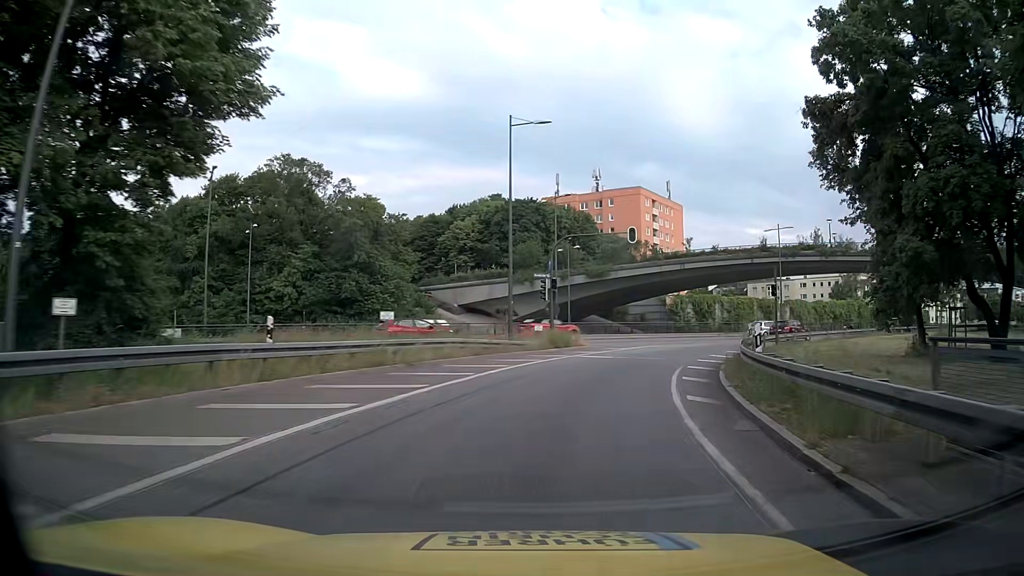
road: motorway_link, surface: asphalt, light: Day
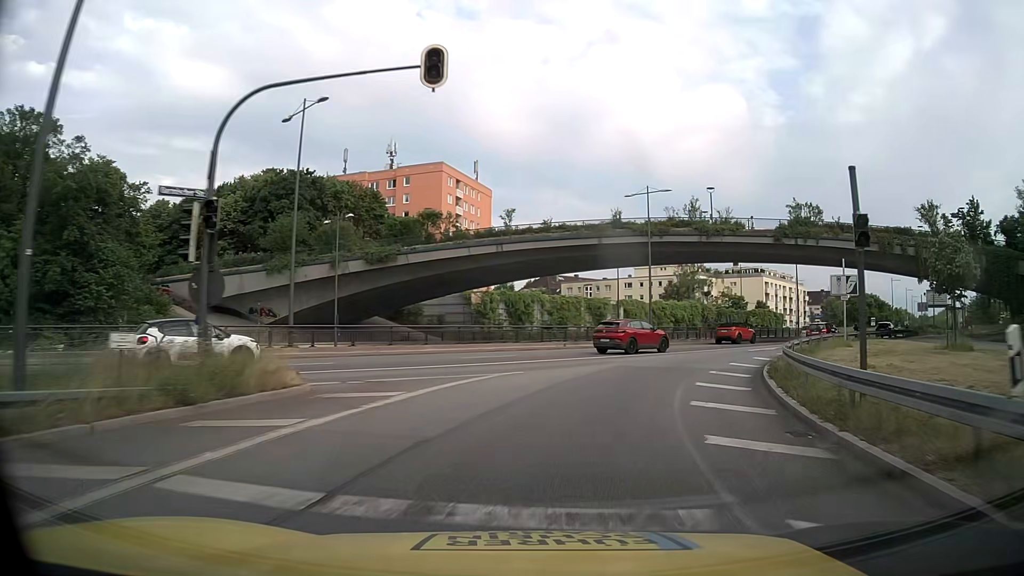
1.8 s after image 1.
(+3.1, +21.8) m; +17°
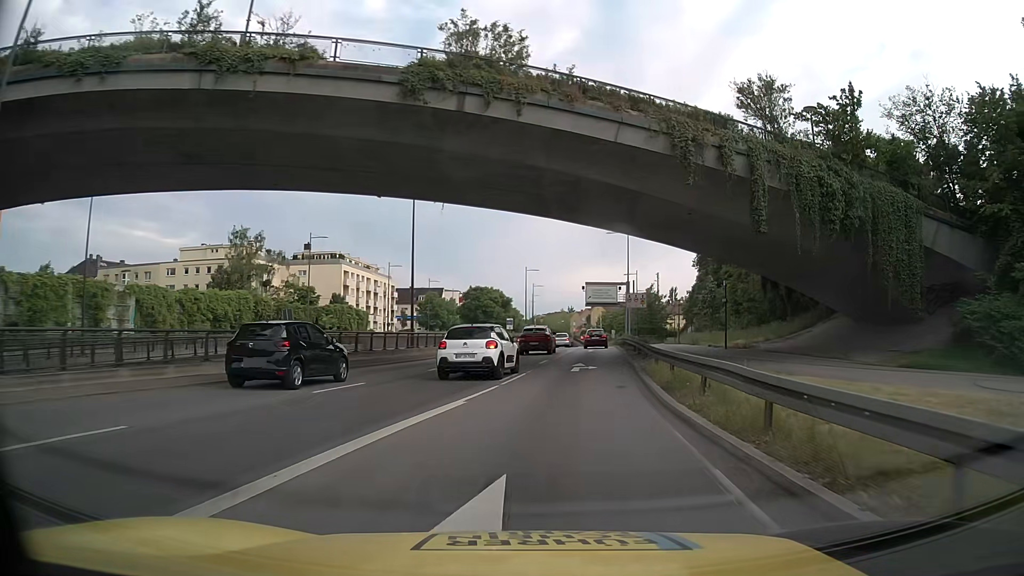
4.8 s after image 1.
(+10.8, +33.3) m; +36°
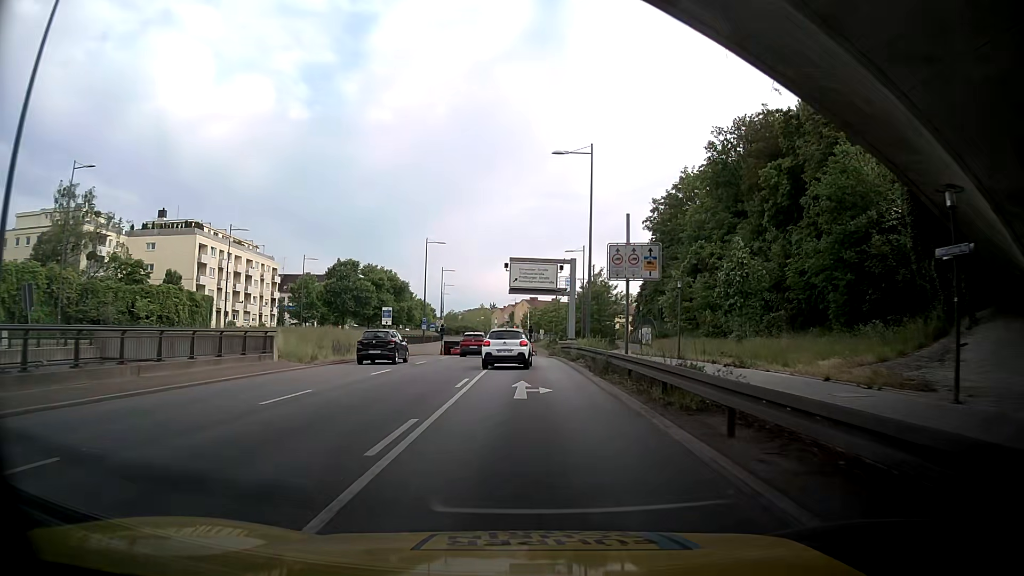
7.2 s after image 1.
(+2.3, +28.3) m; +5°
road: trunk
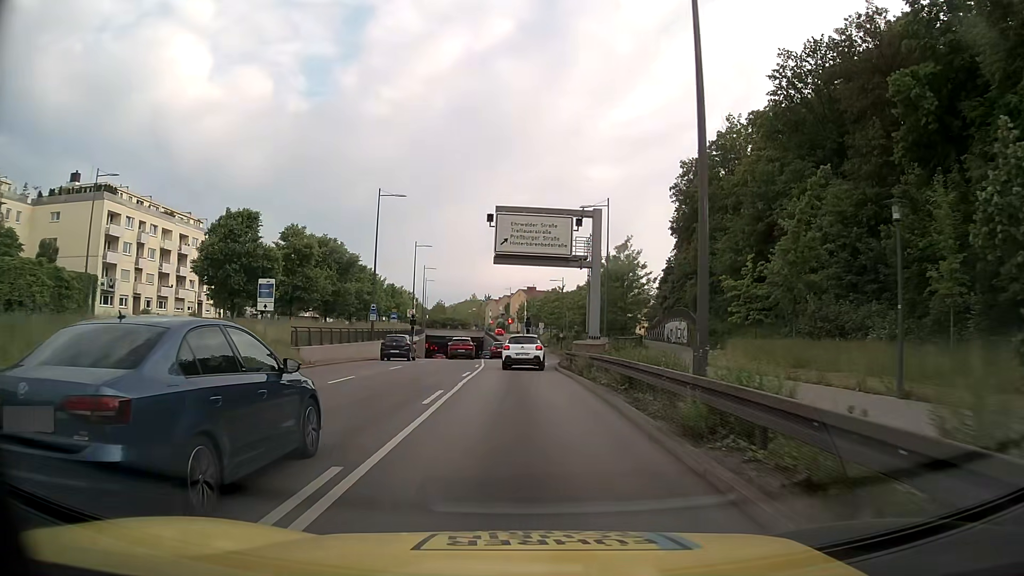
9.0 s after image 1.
(+0.6, +21.8) m; +2°
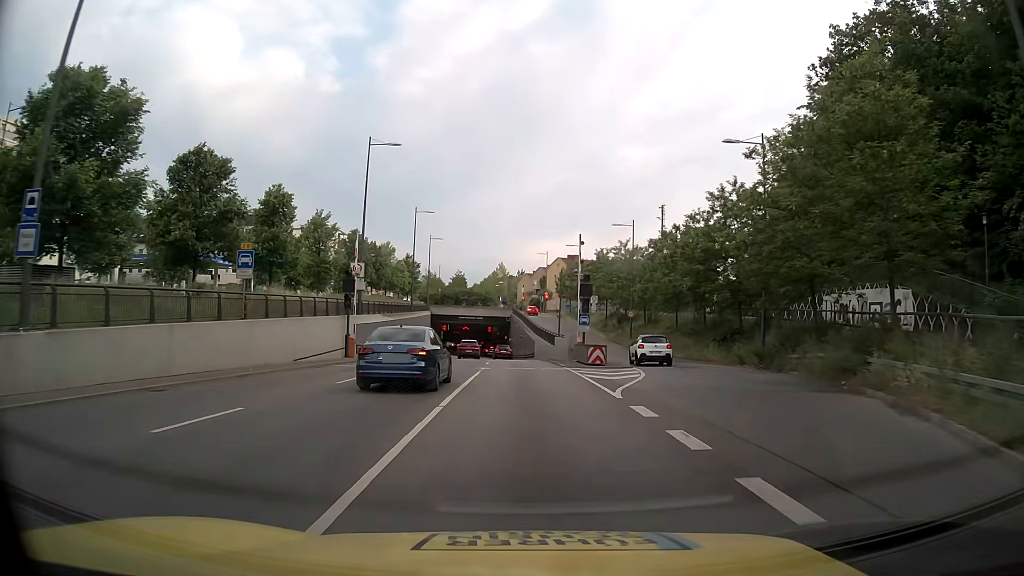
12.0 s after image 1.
(-0.9, +37.1) m; -3°
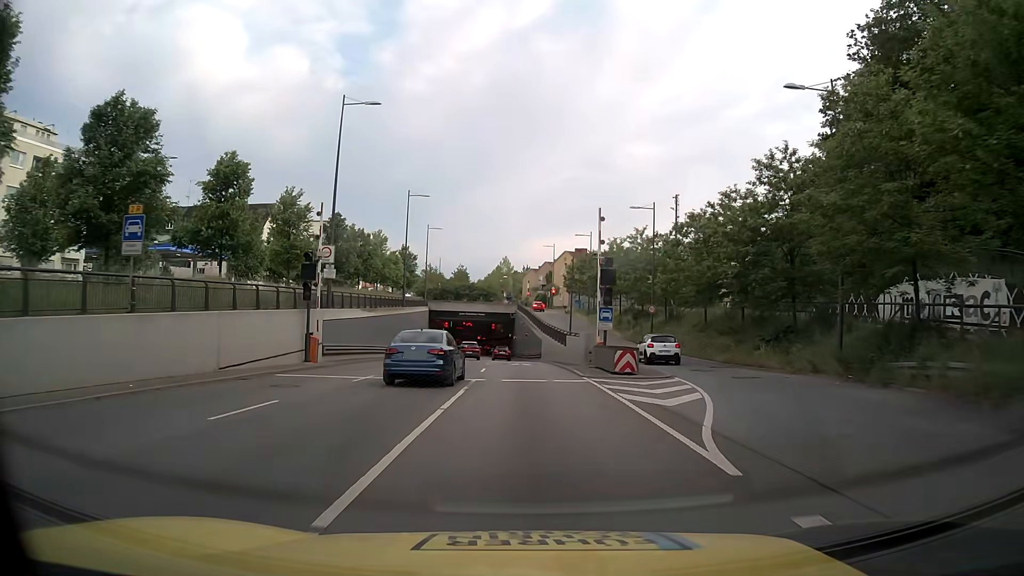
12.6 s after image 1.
(0.0, +7.4) m; 0°
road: trunk_link
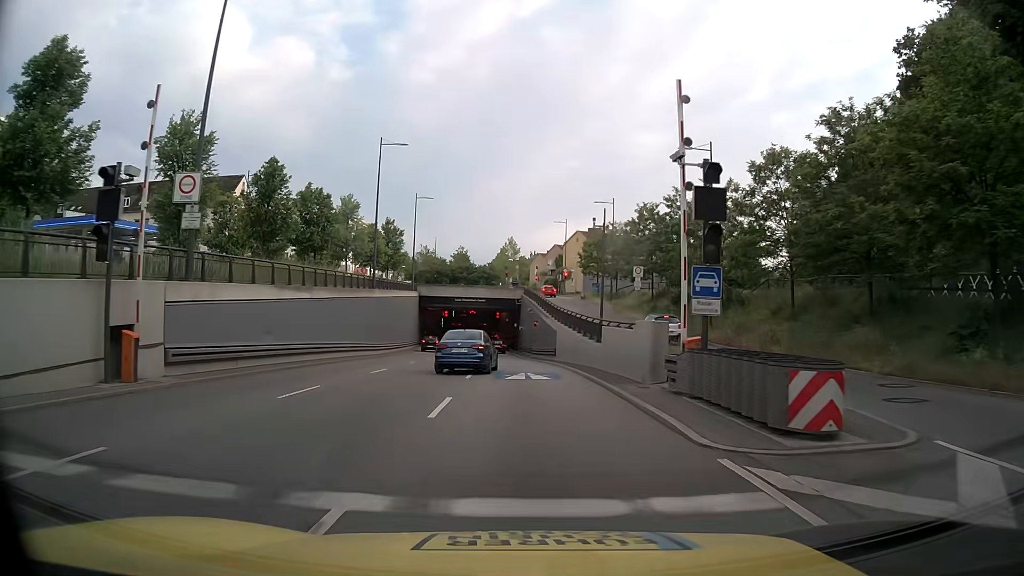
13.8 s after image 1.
(-0.1, +14.9) m; -1°
(0, +10) (0, +20) (-1, +30) (-1, +40) (-2, +50) (-2, +60) (-3, +70) (-4, +80) (-4, +90) (-5, +100) m
